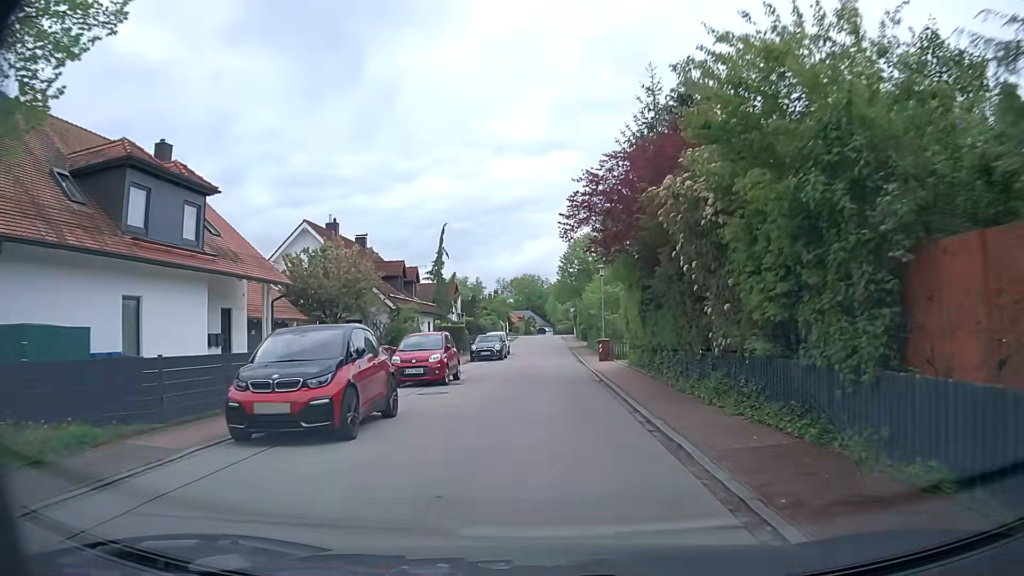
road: residential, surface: asphalt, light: Day
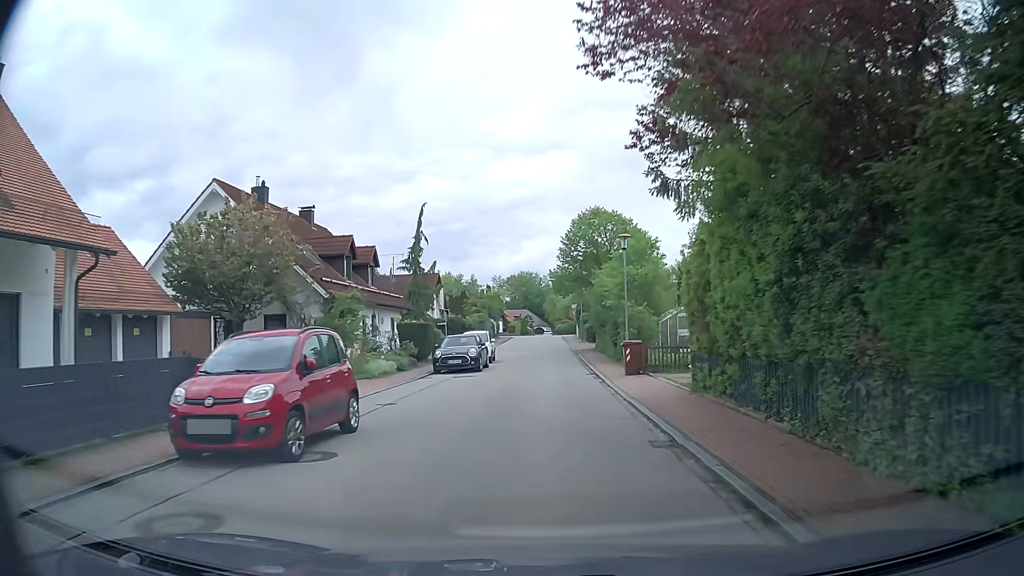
(-0.1, +11.7) m; 0°
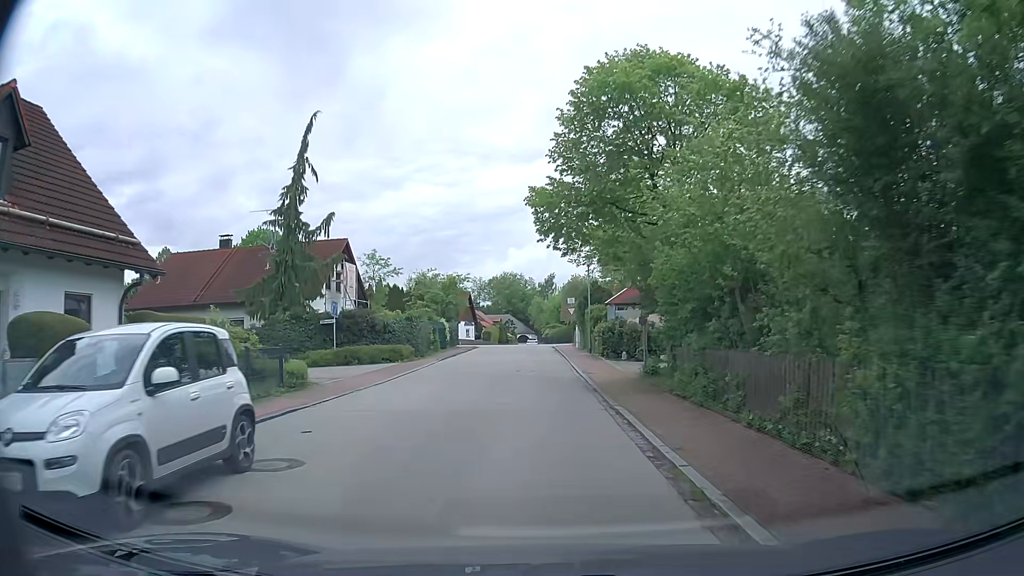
(+0.3, +27.6) m; +1°
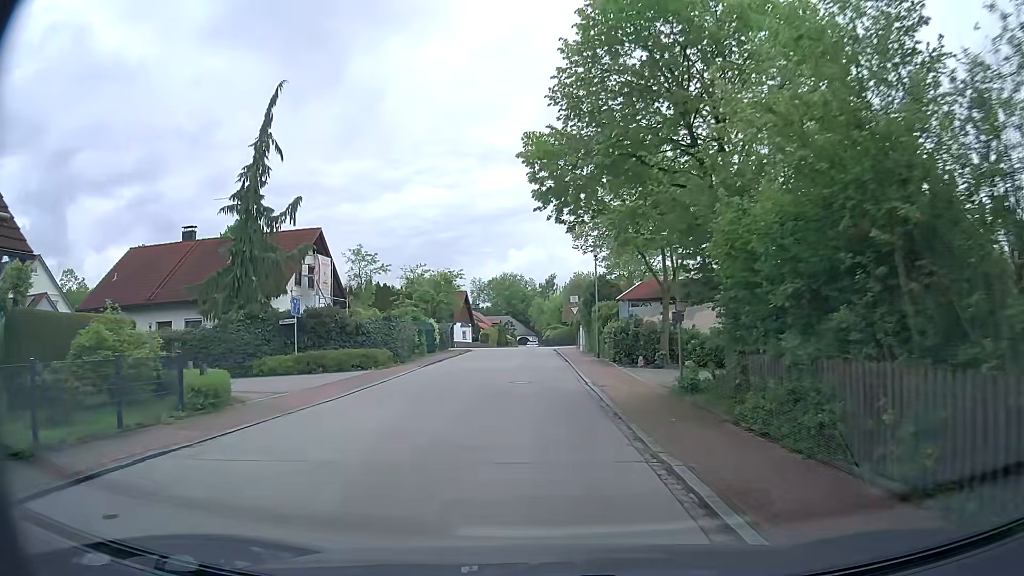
(0.0, +4.9) m; 0°
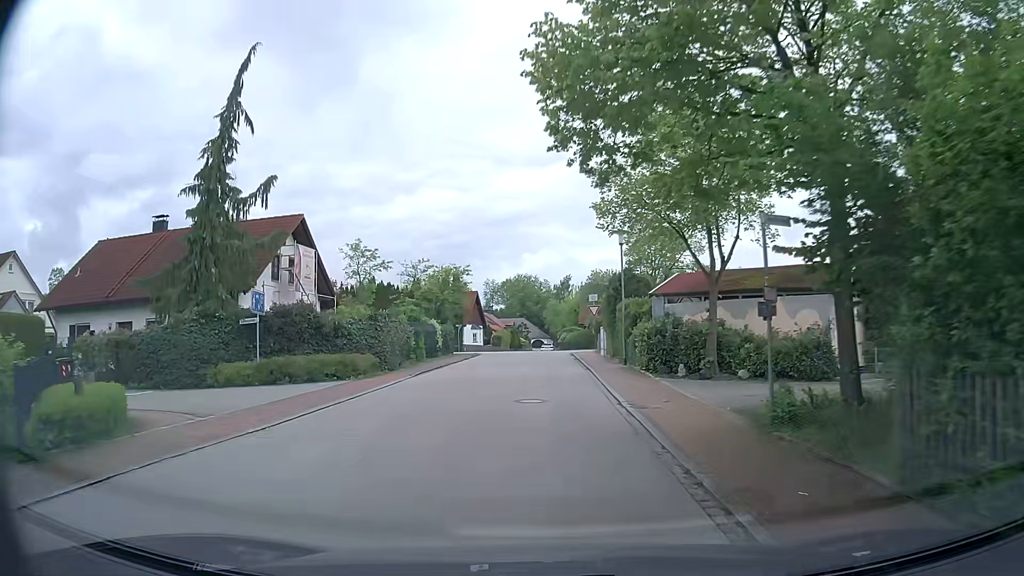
(0.0, +4.8) m; -1°
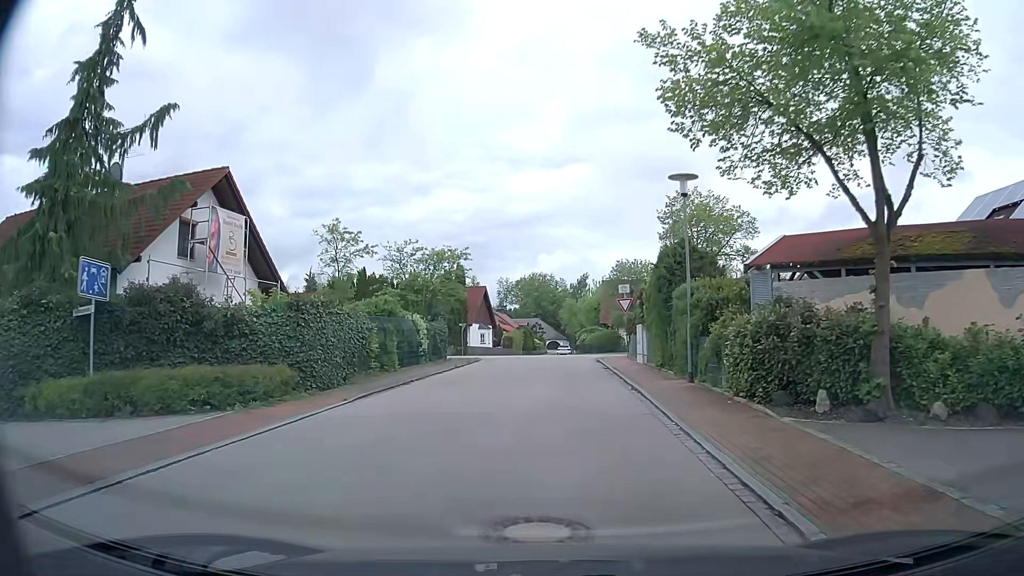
(-0.2, +9.3) m; -1°
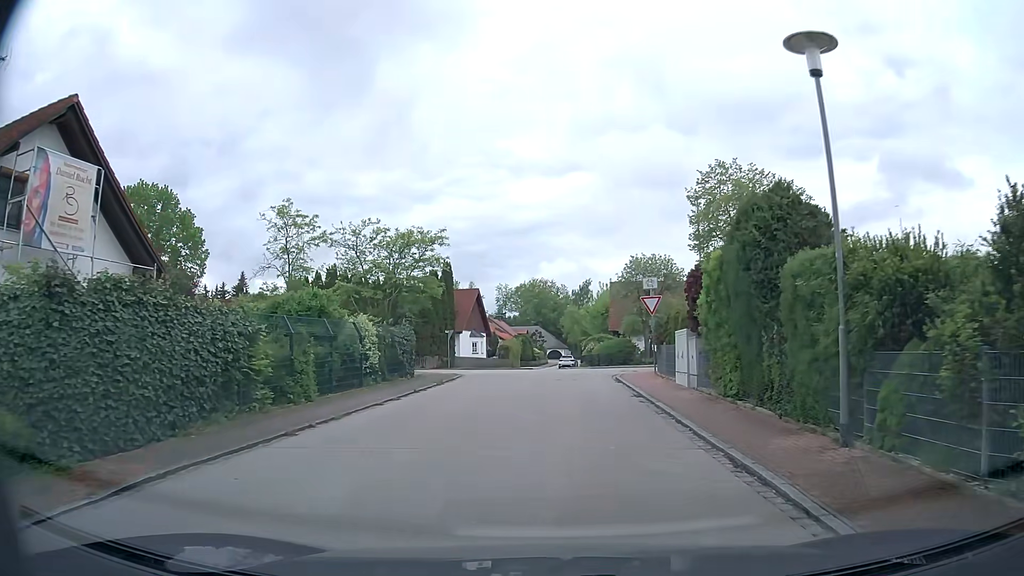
(-0.1, +8.7) m; 0°
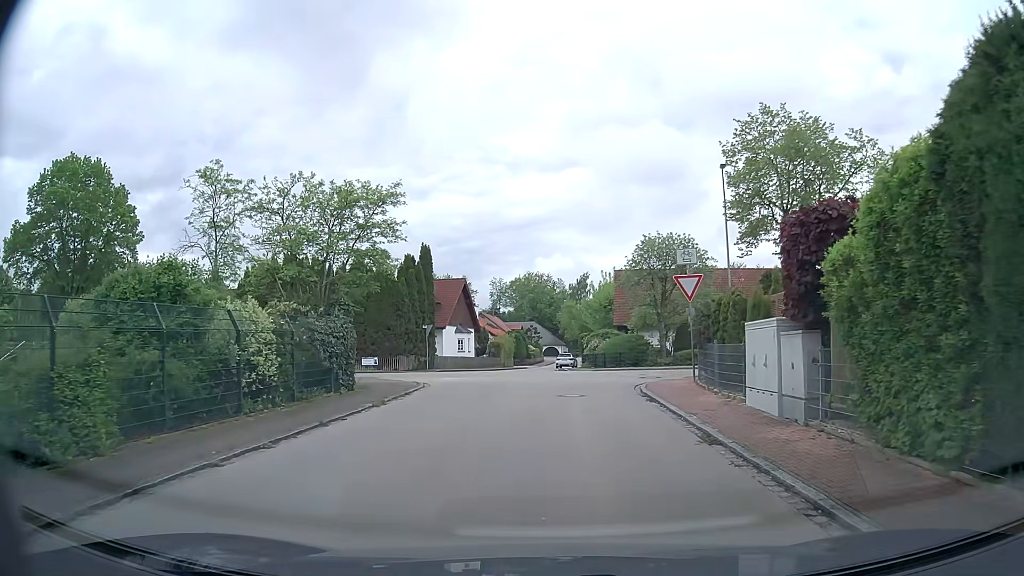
(0.0, +7.7) m; 0°
